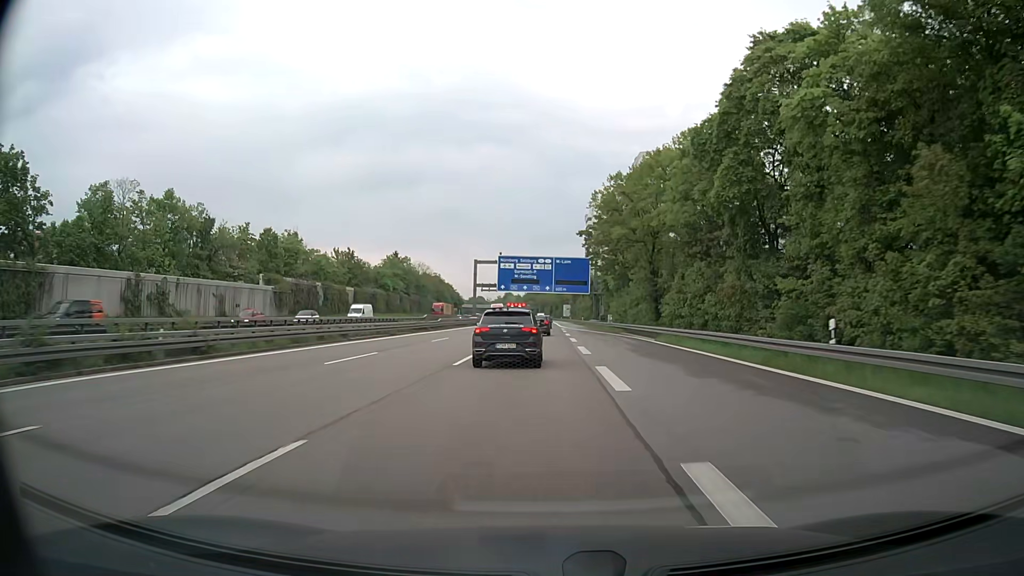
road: motorway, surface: asphalt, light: Day
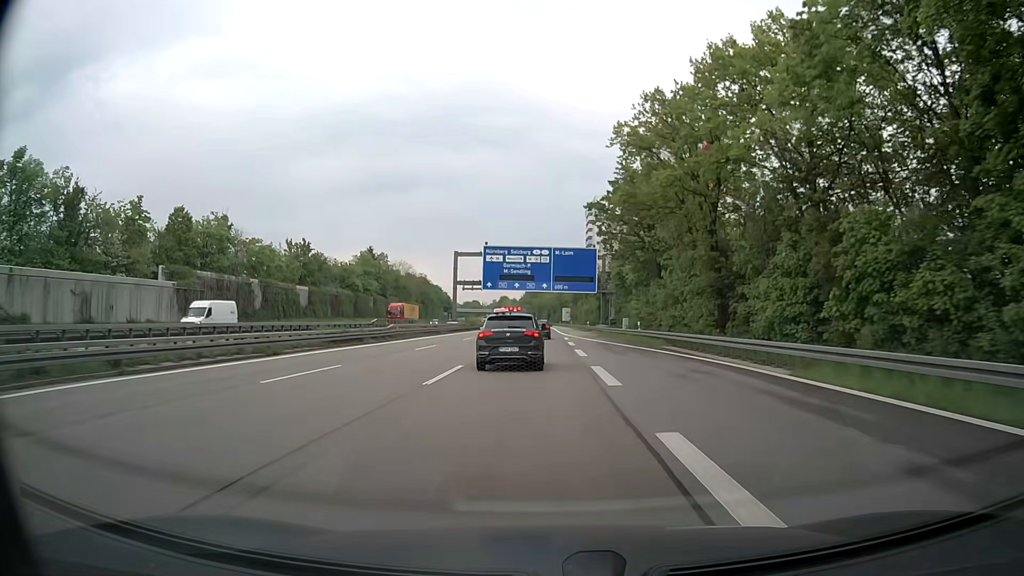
(0.0, +22.5) m; 0°
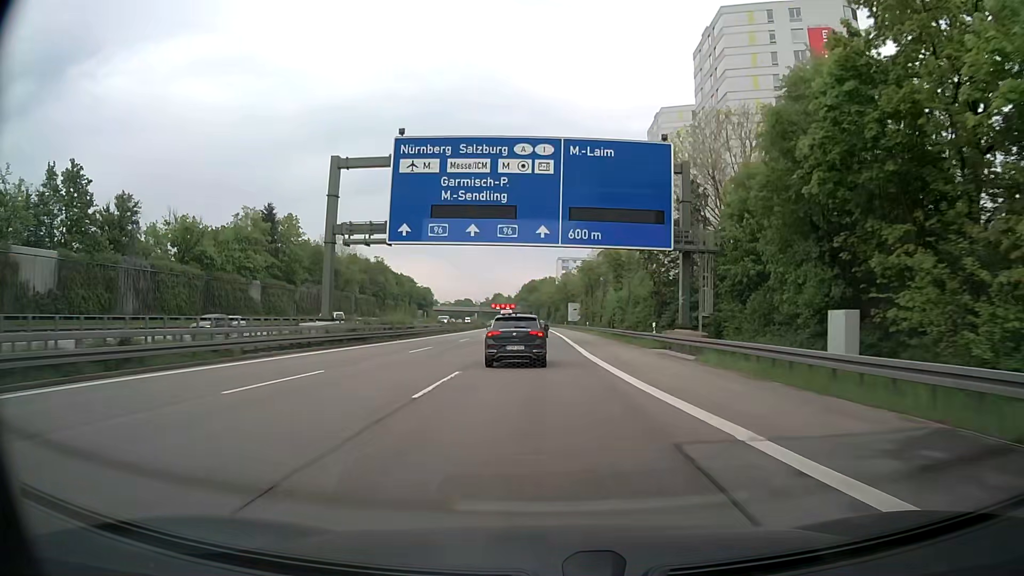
(+0.3, +56.7) m; 0°
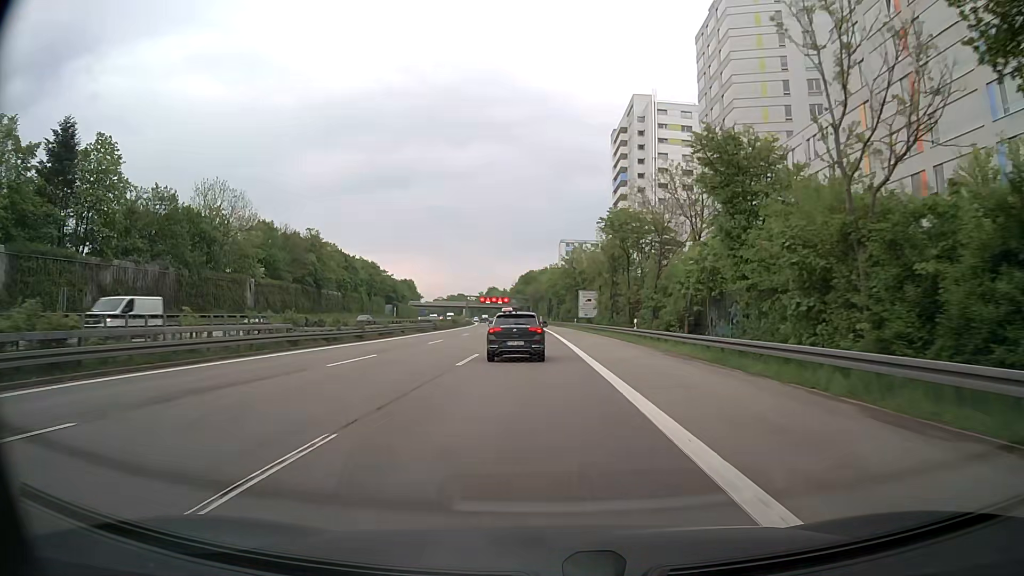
(+0.2, +46.5) m; 0°
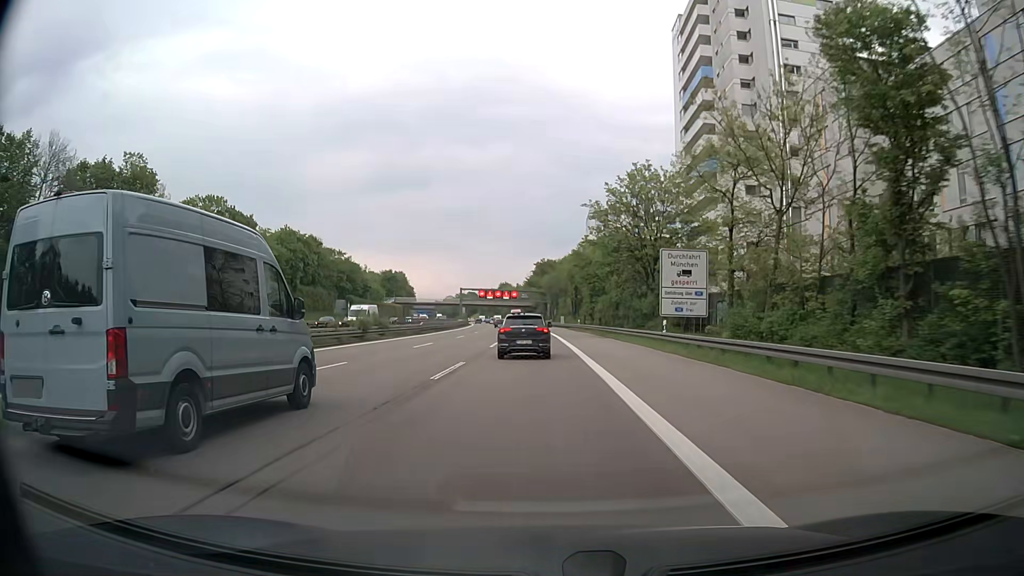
(-0.1, +58.9) m; -1°
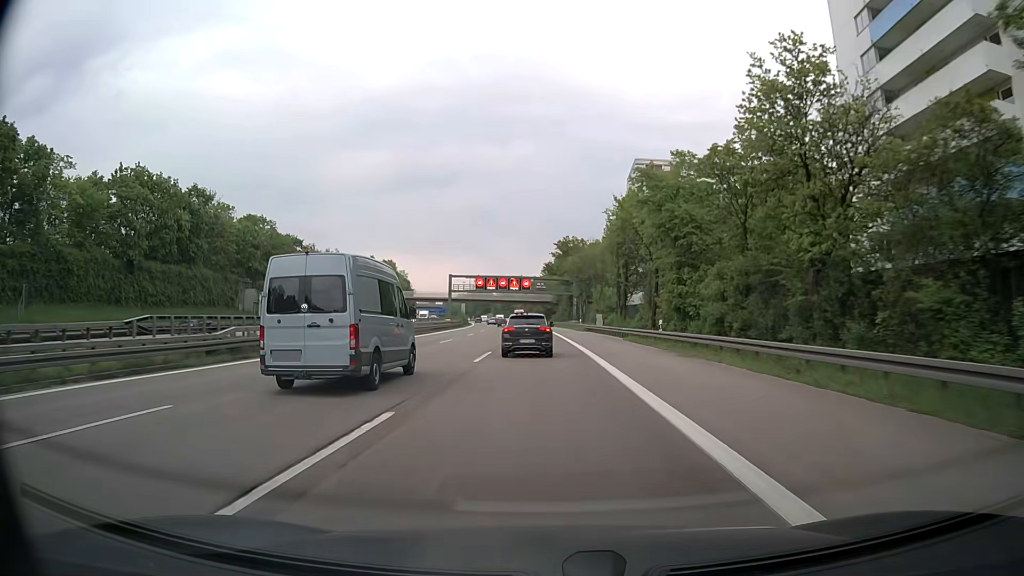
(-0.6, +48.0) m; -2°
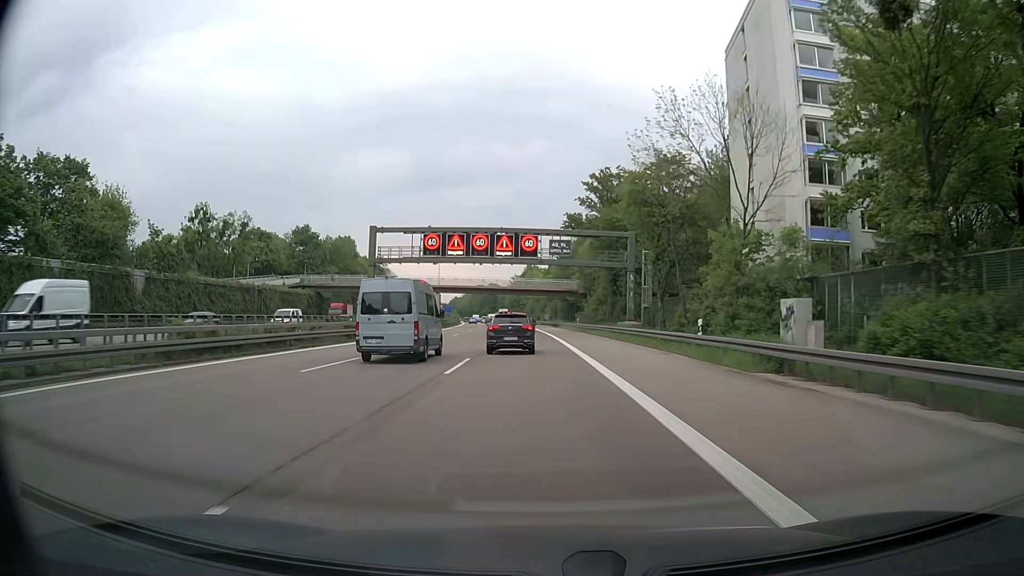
(-0.2, +59.3) m; -1°
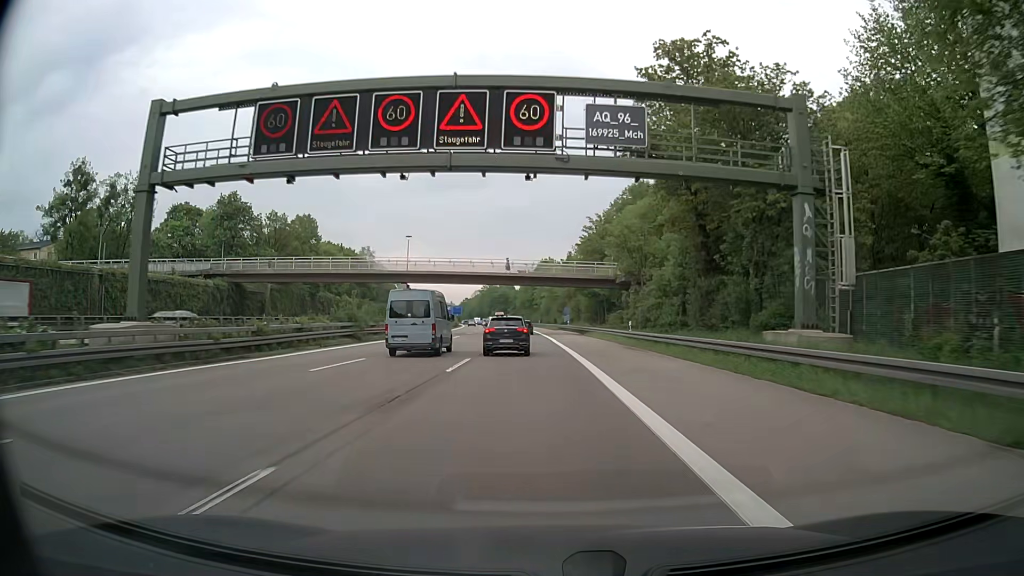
(-0.4, +35.0) m; -1°
(0, +10) (0, +20) (0, +30) (-1, +40) (-1, +50) (-1, +60) (-2, +70) (-3, +80) (-3, +90) (-4, +100) m
